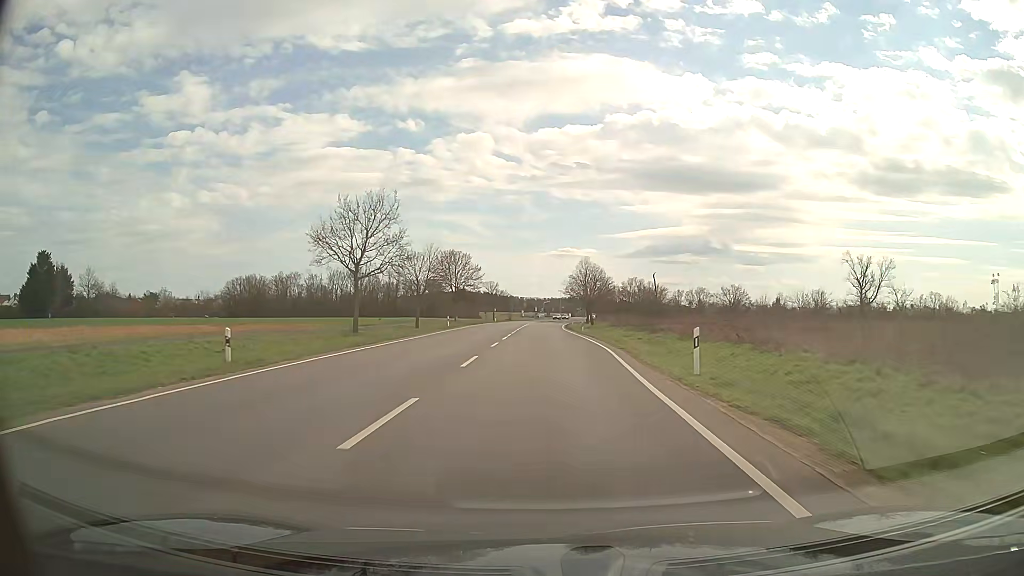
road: secondary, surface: asphalt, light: Day
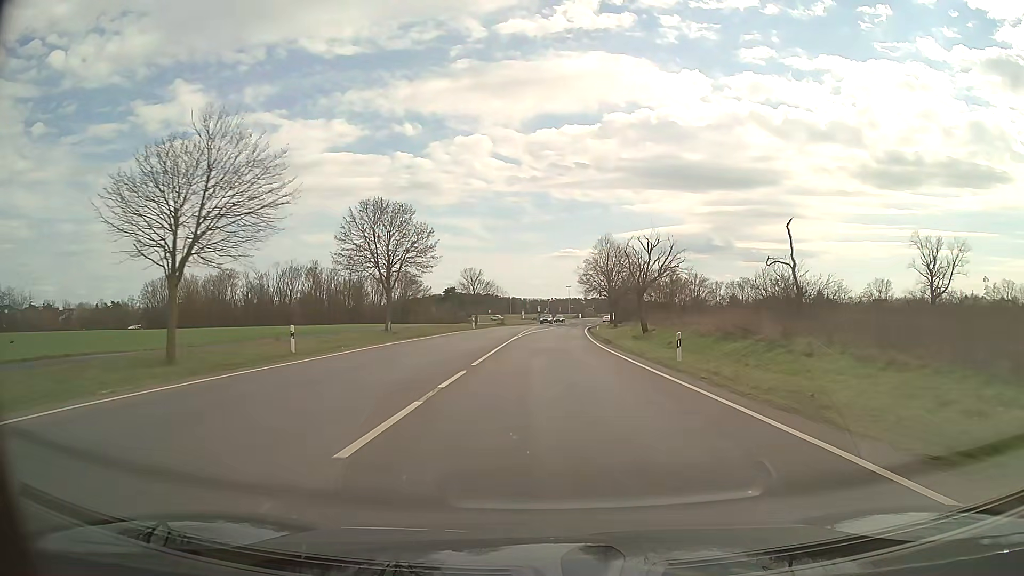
(-0.1, +43.1) m; 0°
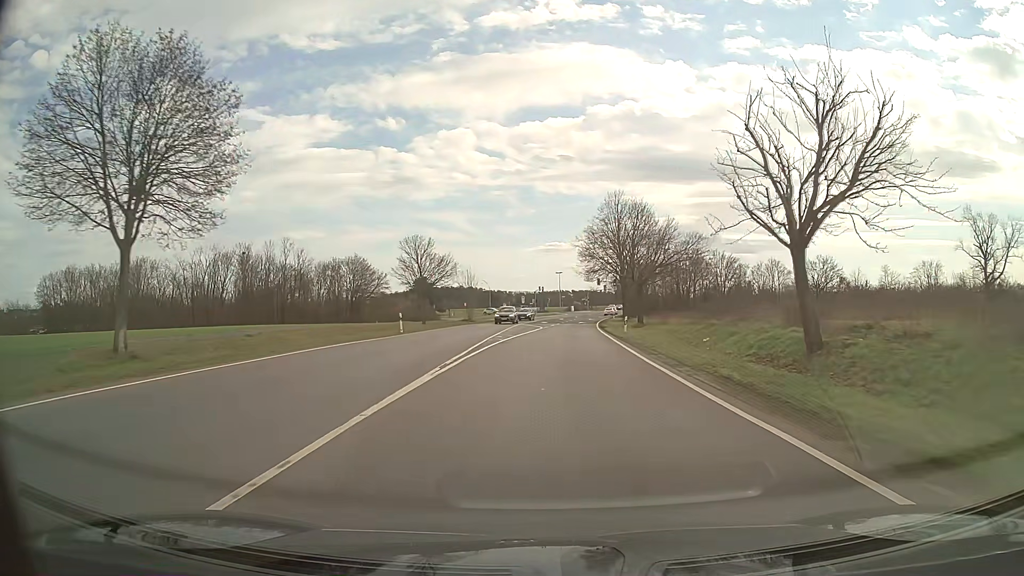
(+0.3, +31.7) m; +1°
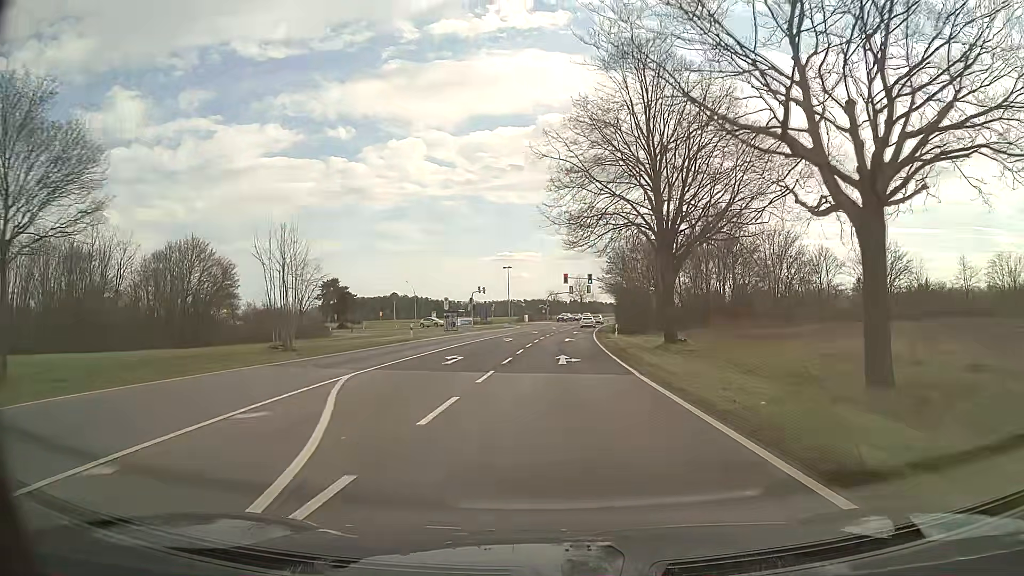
(+1.5, +45.5) m; +4°
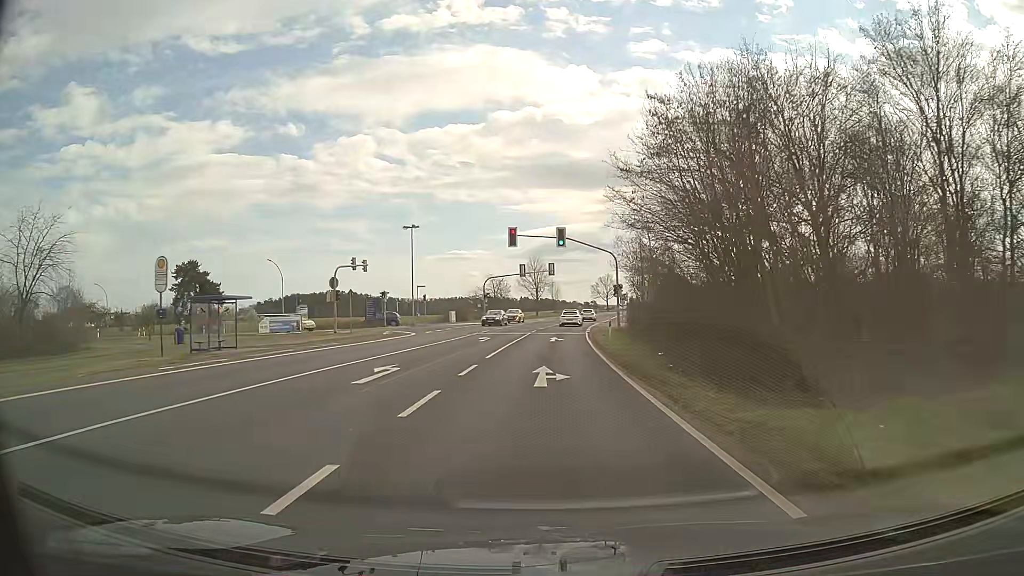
(+1.8, +47.7) m; +4°
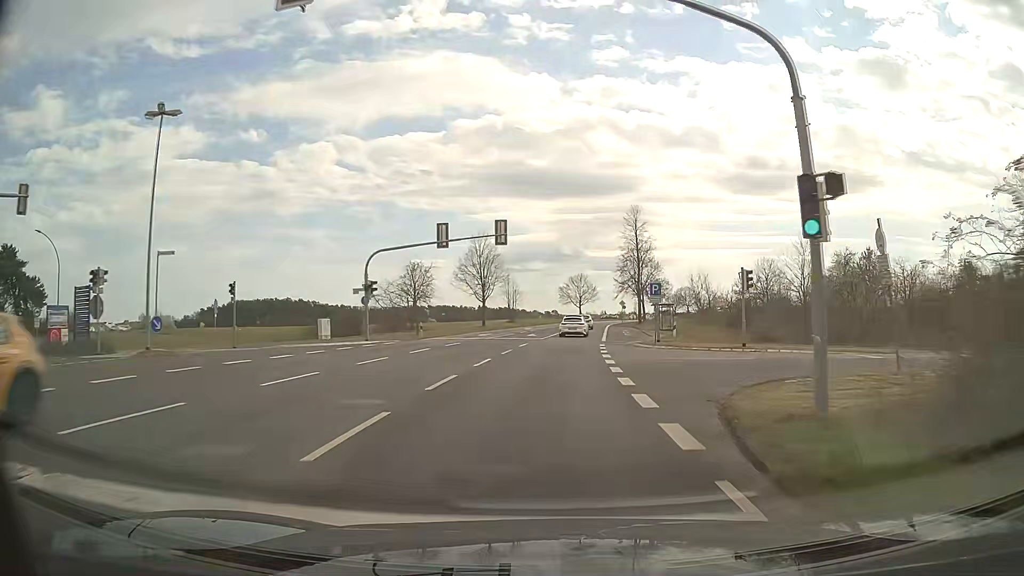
(+1.0, +38.6) m; +4°
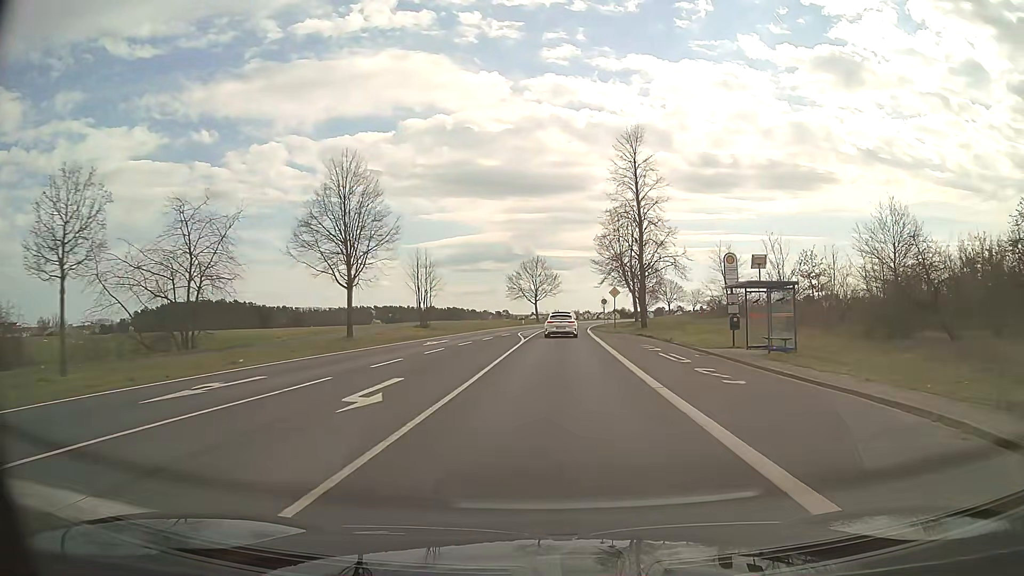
(+1.2, +36.3) m; +4°
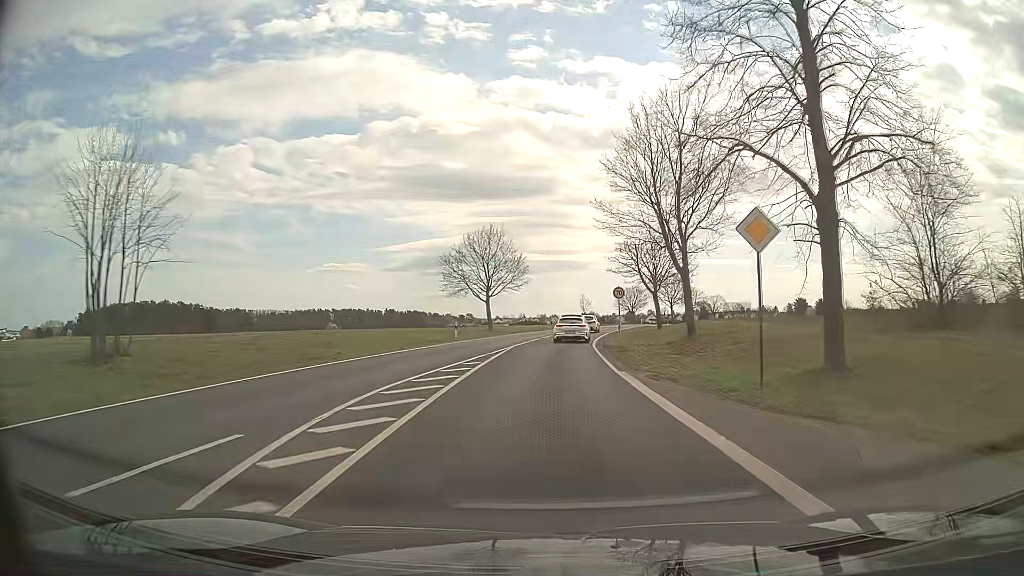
(+0.8, +37.1) m; +3°
(0, +10) (0, +20) (+1, +30) (+2, +40) (+3, +50) (+4, +60) (+6, +70) (+8, +79) (+10, +89) (+12, +99) m
